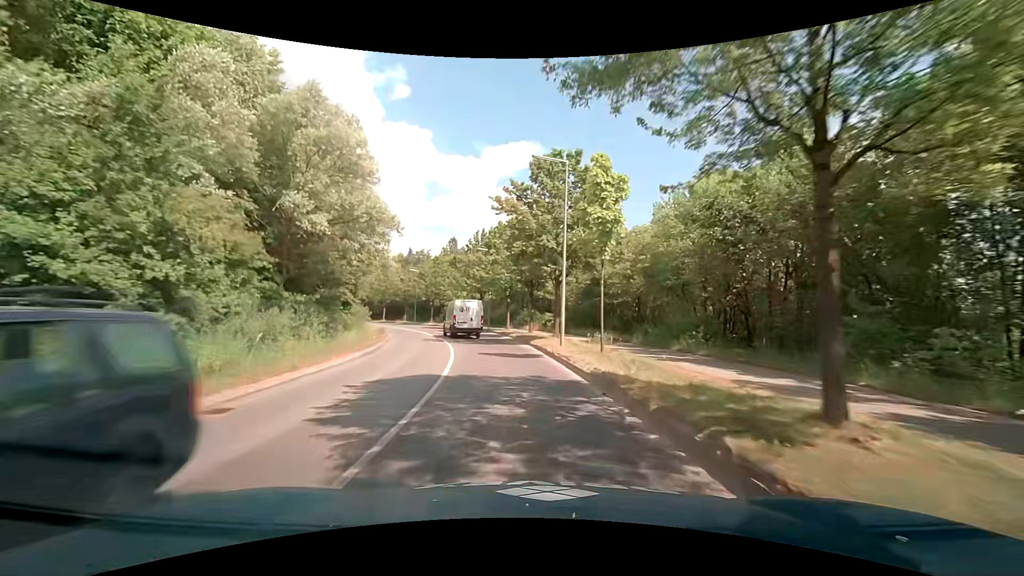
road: tertiary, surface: asphalt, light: Day
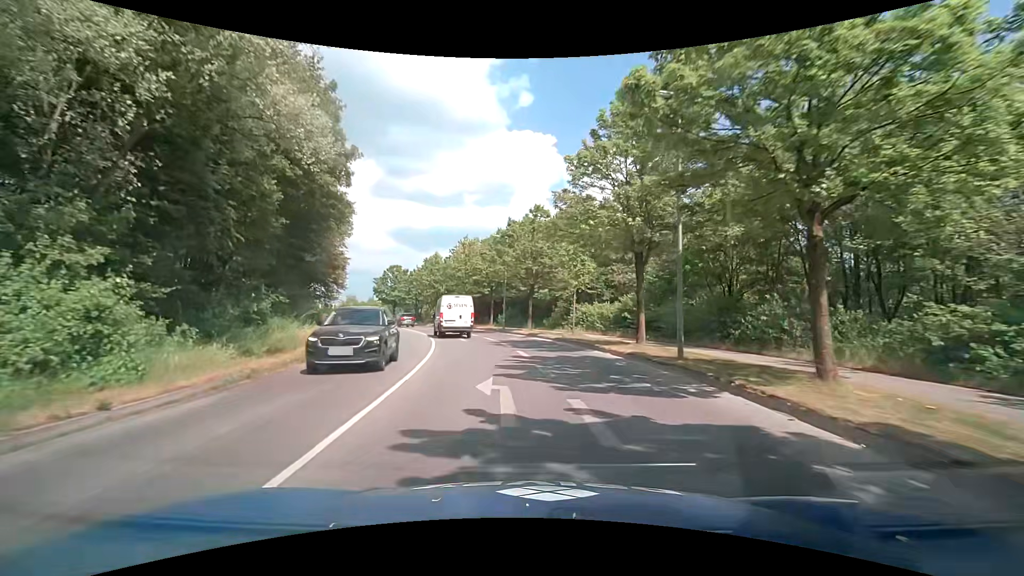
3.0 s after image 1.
(-4.7, +35.6) m; -15°
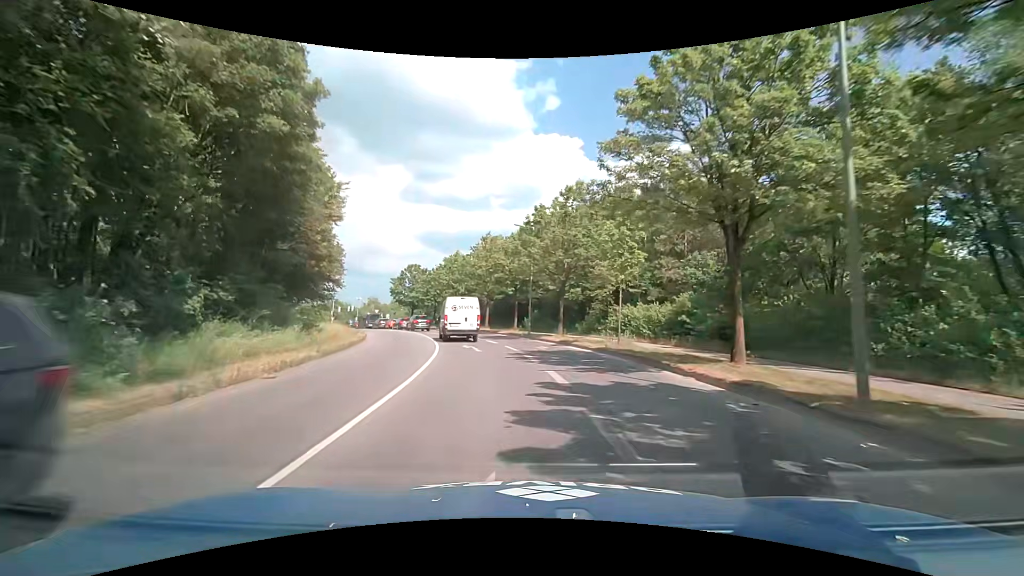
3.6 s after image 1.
(-0.2, +6.5) m; -4°
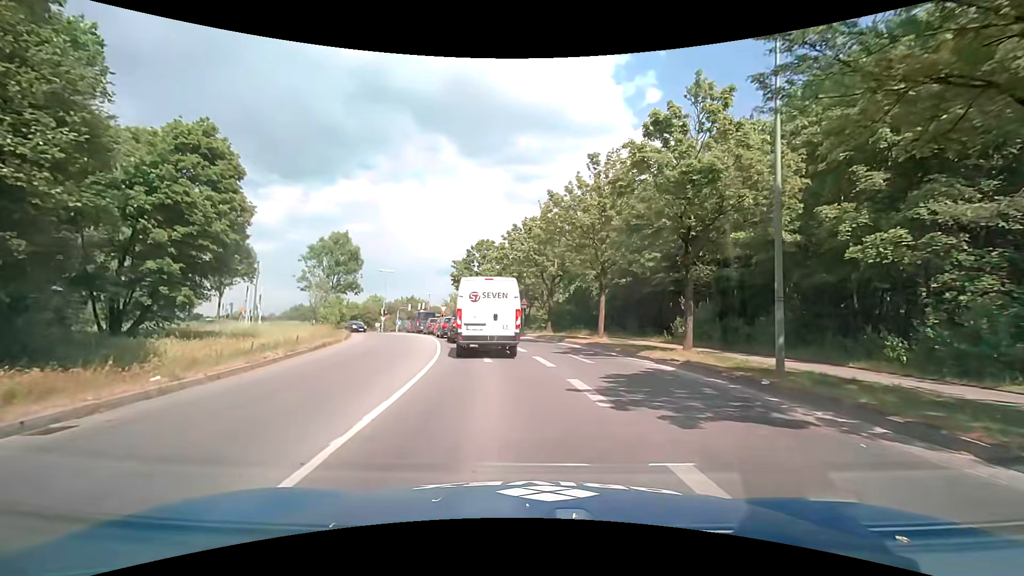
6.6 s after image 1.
(-2.5, +25.7) m; -12°
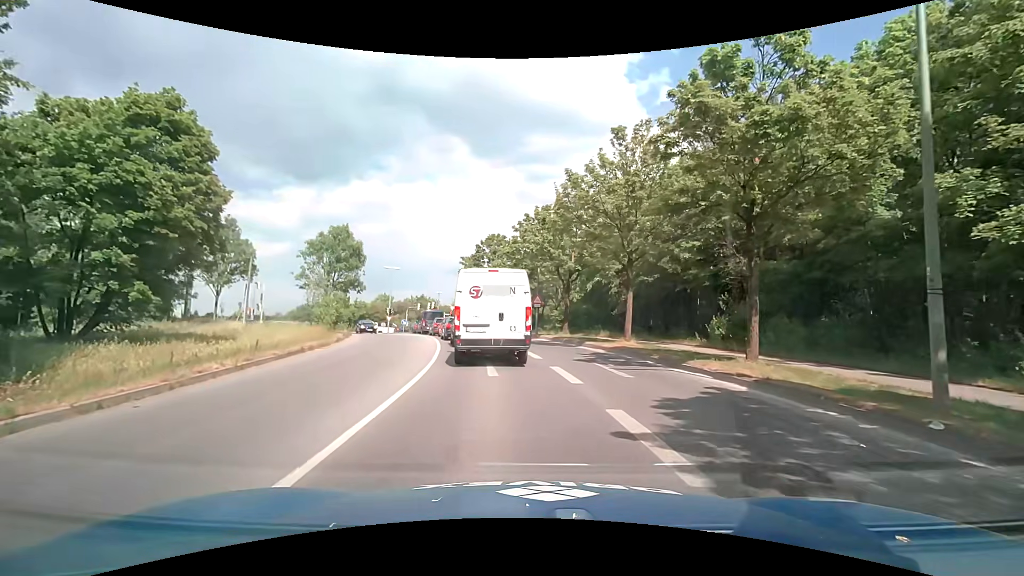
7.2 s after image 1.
(0.0, +3.4) m; -1°
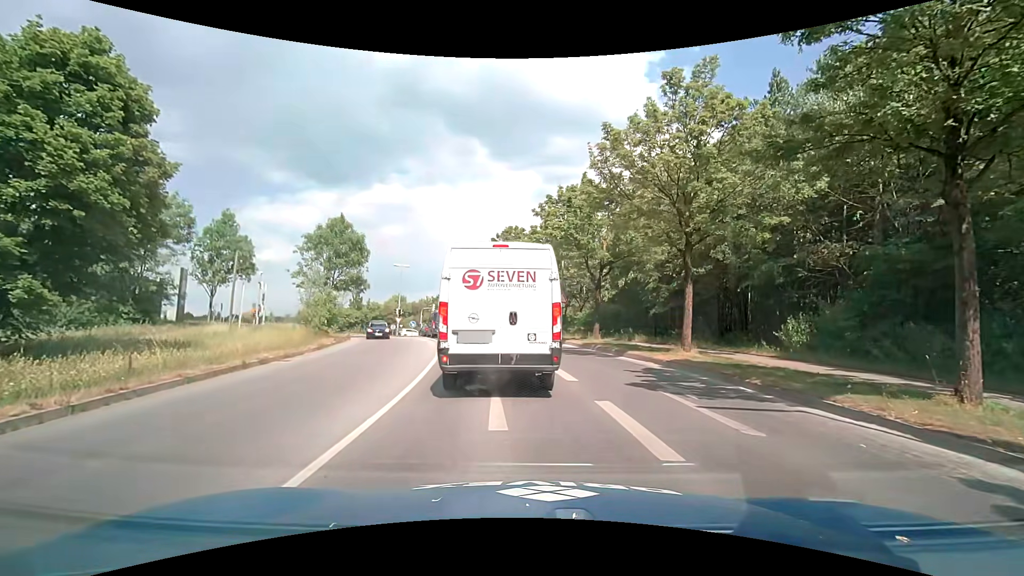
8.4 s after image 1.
(-0.1, +5.0) m; -1°
